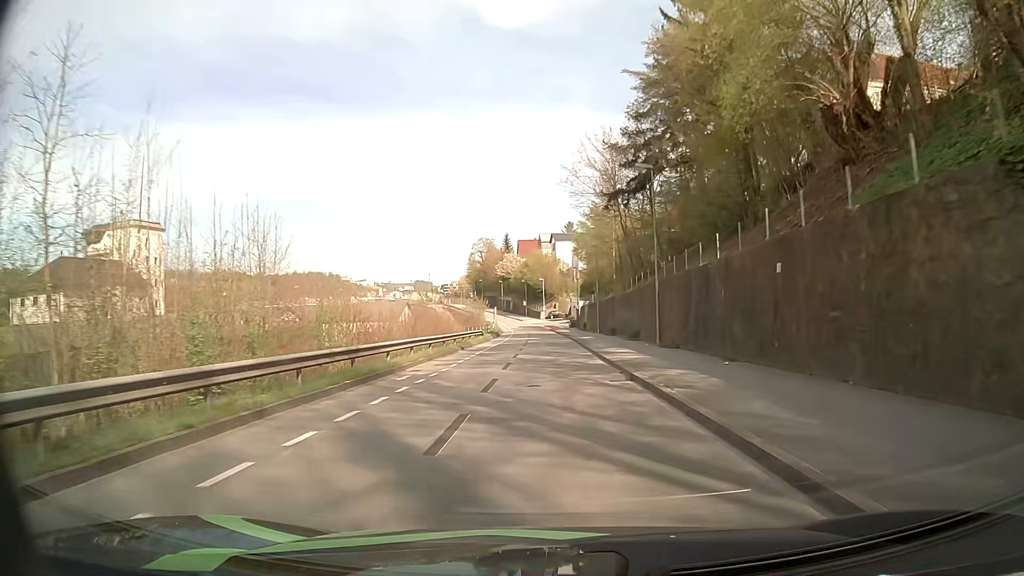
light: Day
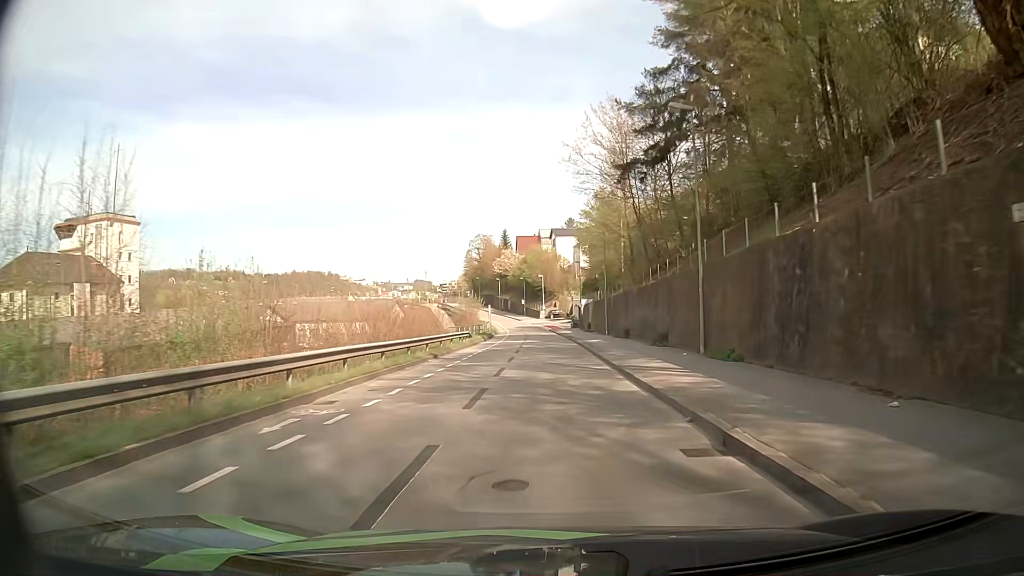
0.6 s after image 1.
(0.0, +8.5) m; 0°
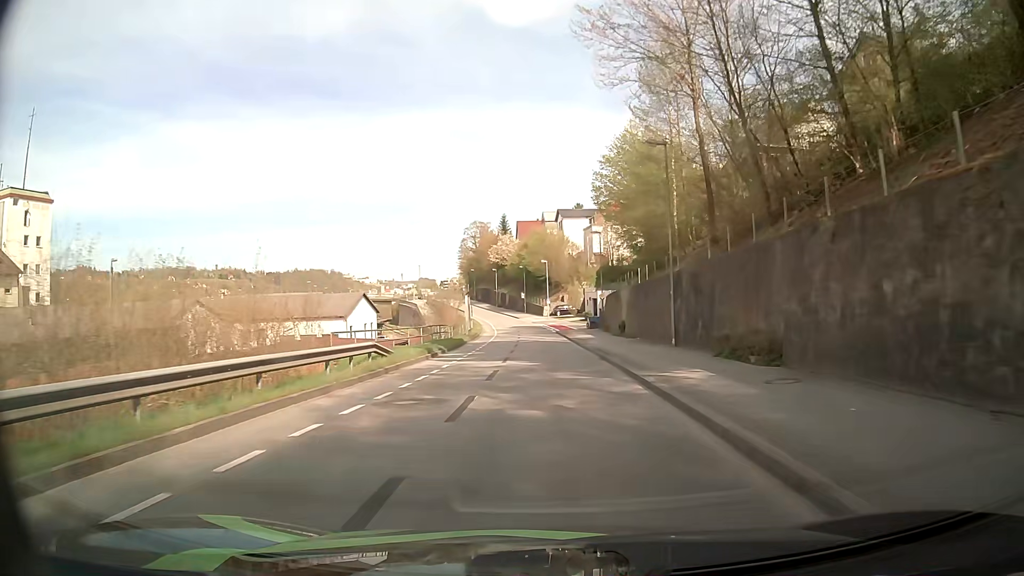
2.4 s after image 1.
(-0.4, +25.6) m; -1°
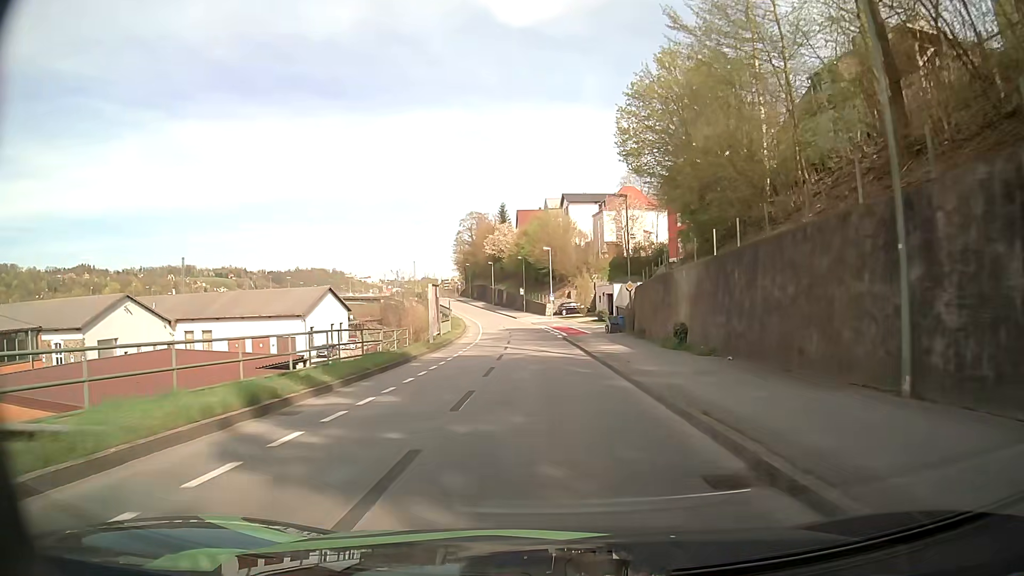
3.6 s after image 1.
(+0.1, +16.8) m; 0°
